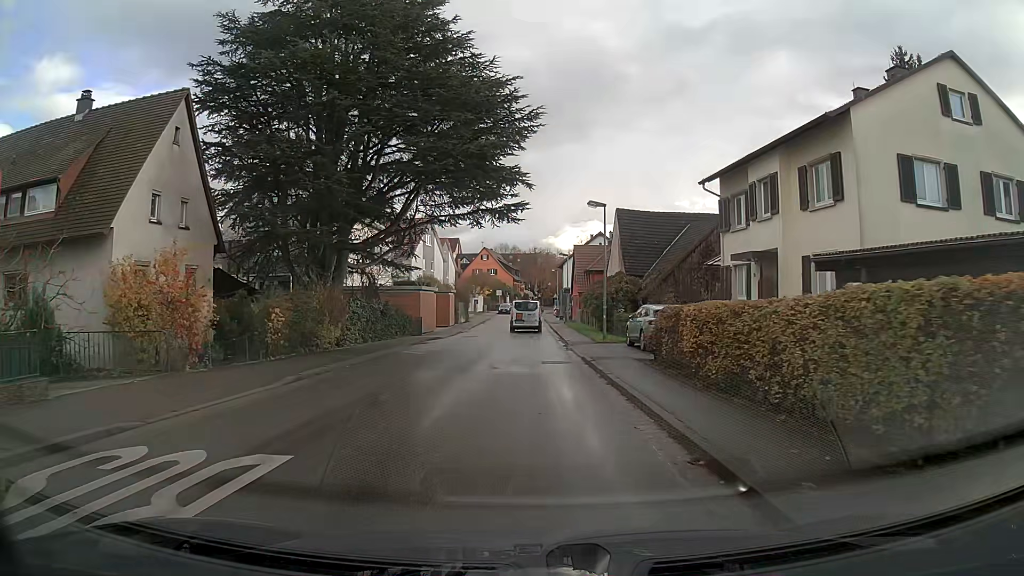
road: tertiary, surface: asphalt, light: Day
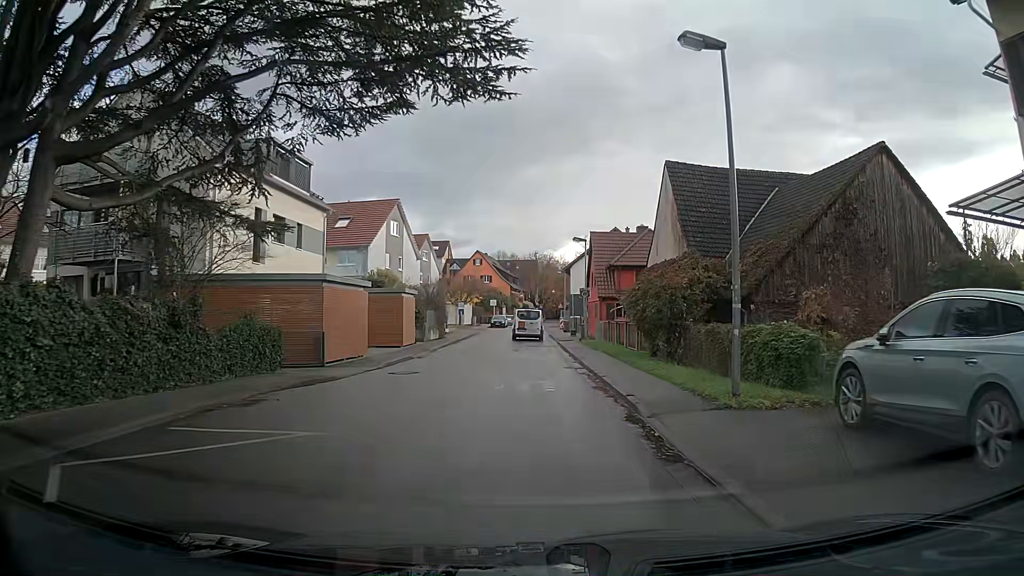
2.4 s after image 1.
(+0.1, +18.7) m; +1°
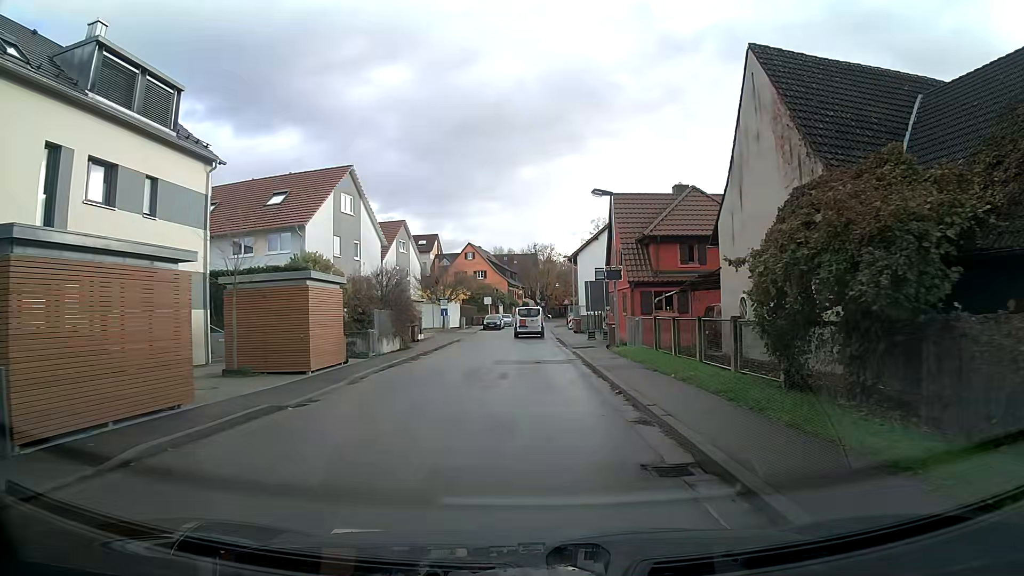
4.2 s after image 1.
(0.0, +13.9) m; 0°
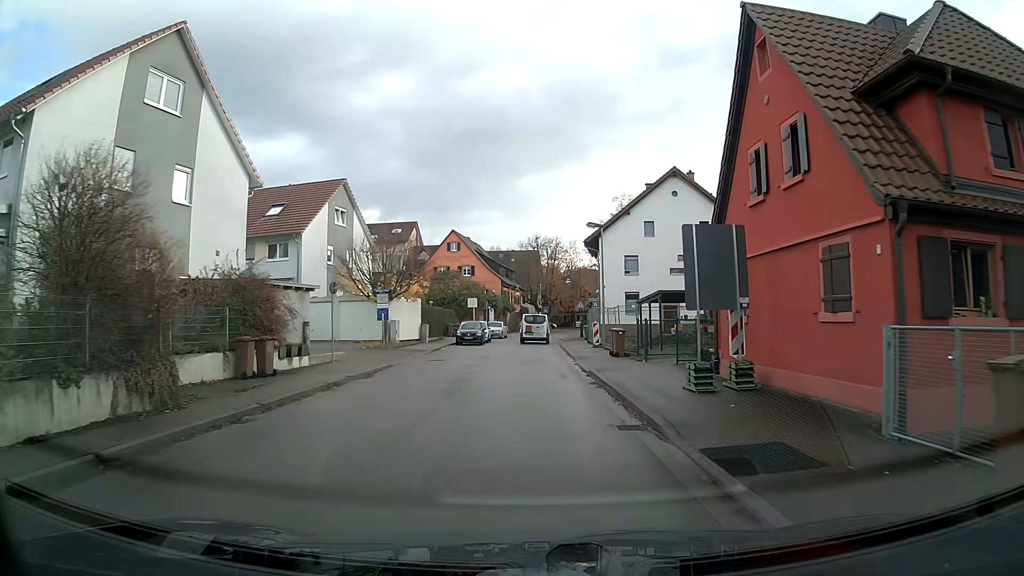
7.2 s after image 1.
(0.0, +22.8) m; 0°
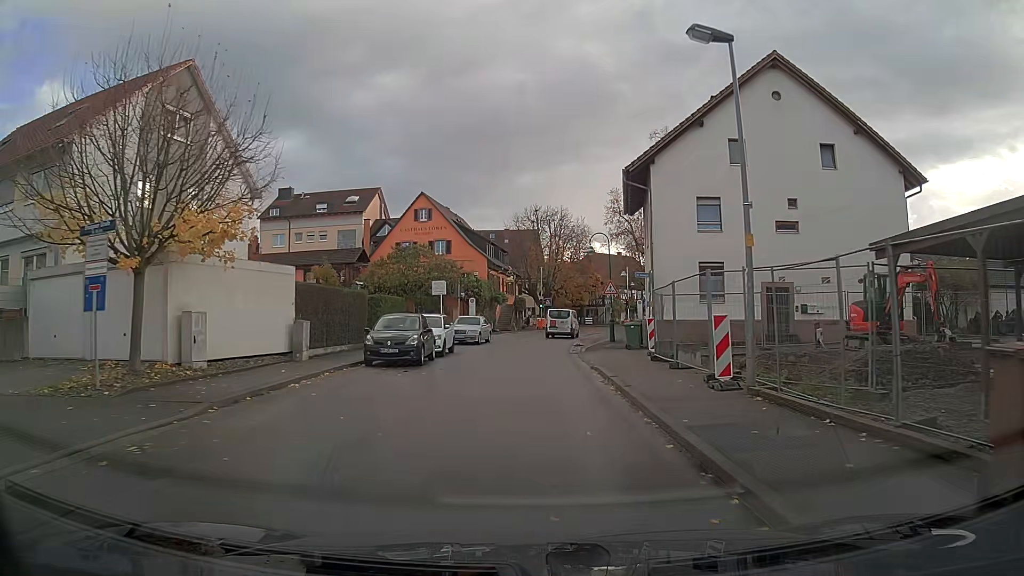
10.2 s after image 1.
(+0.1, +22.4) m; +1°
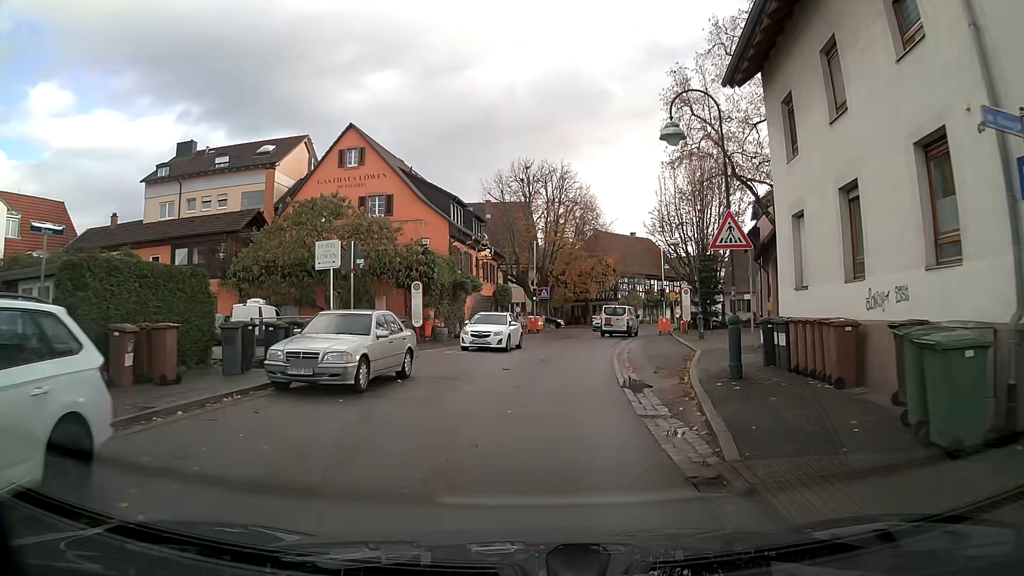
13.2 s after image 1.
(+0.2, +22.0) m; +2°
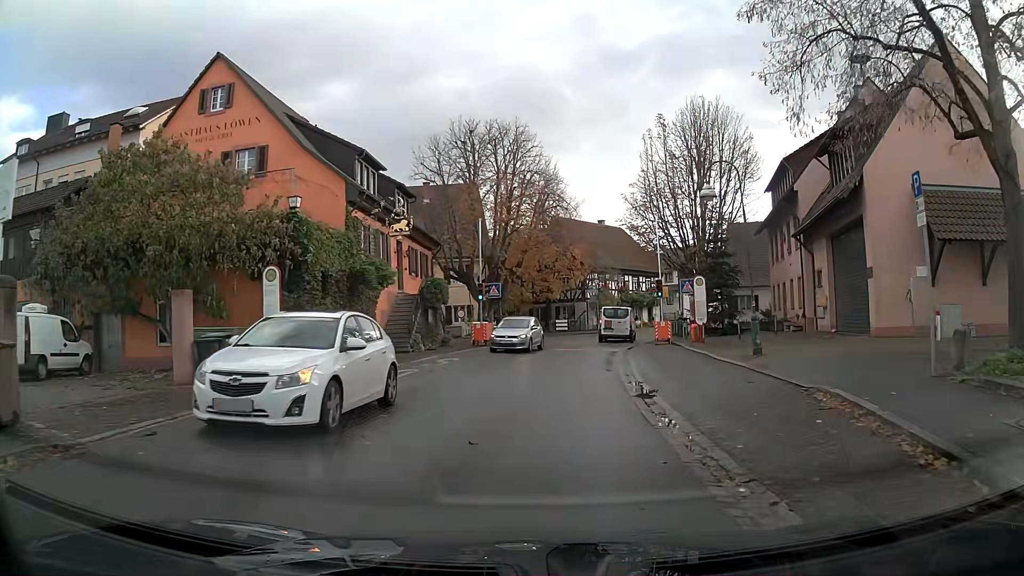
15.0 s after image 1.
(+0.3, +12.9) m; +4°
(0, +10) (+1, +20) (+2, +30) (+5, +40) (+9, +49) (+14, +57) (+19, +66) (+25, +74) (+32, +81) (+39, +88) m
